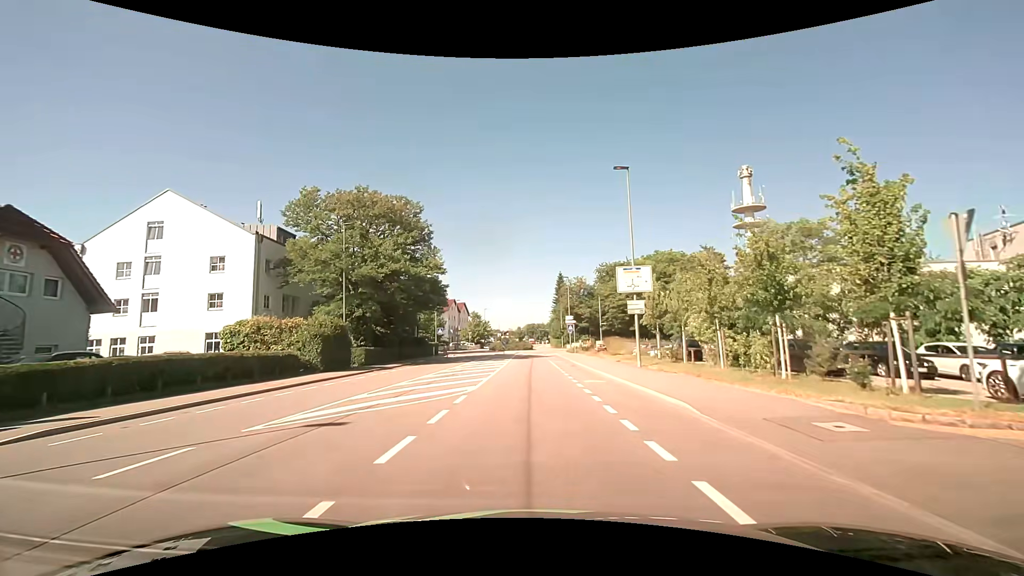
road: tertiary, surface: asphalt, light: Day
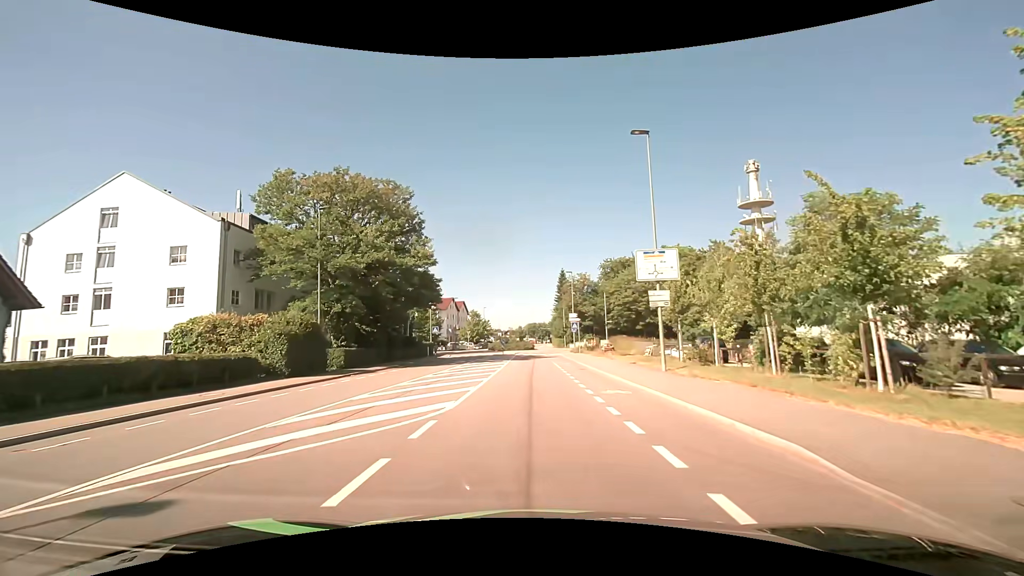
(0.0, +4.3) m; -1°
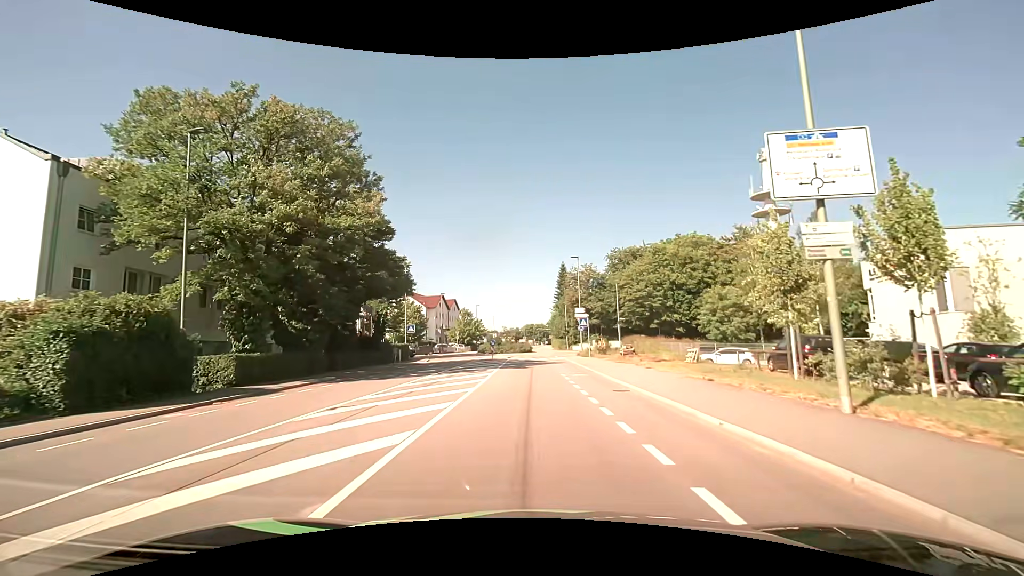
(+0.2, +11.8) m; +1°
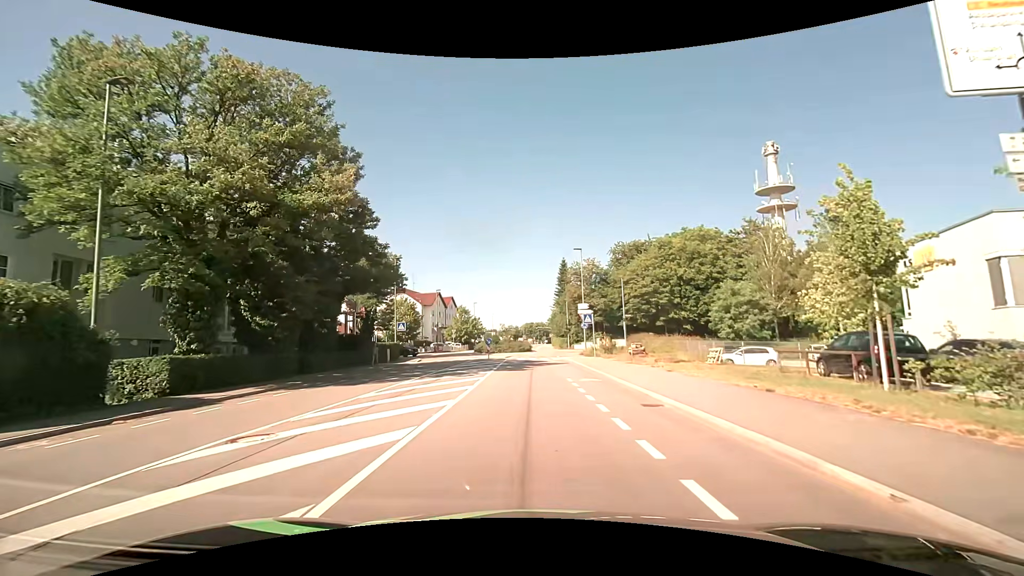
(0.0, +3.8) m; -1°
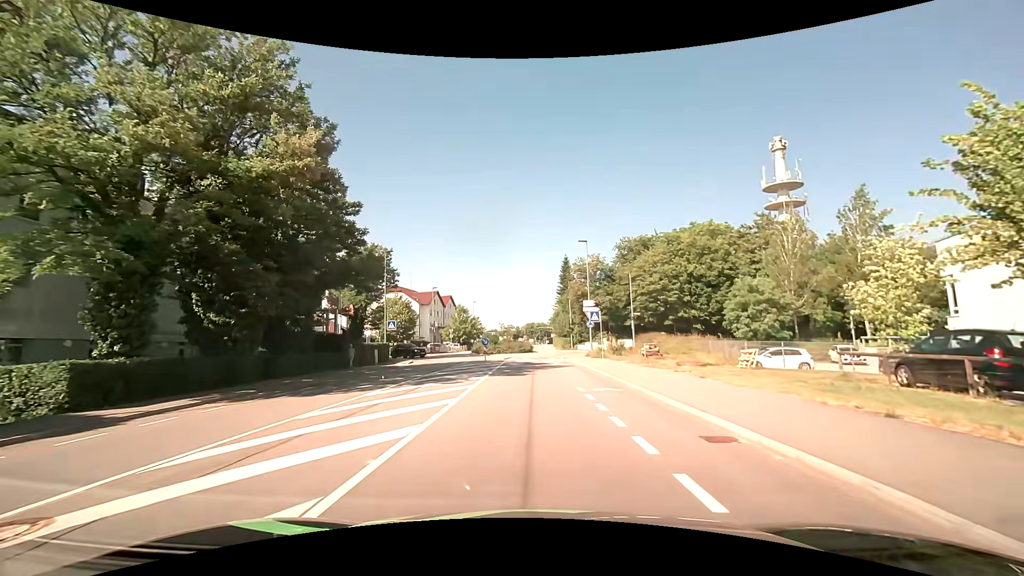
(0.0, +3.8) m; 0°
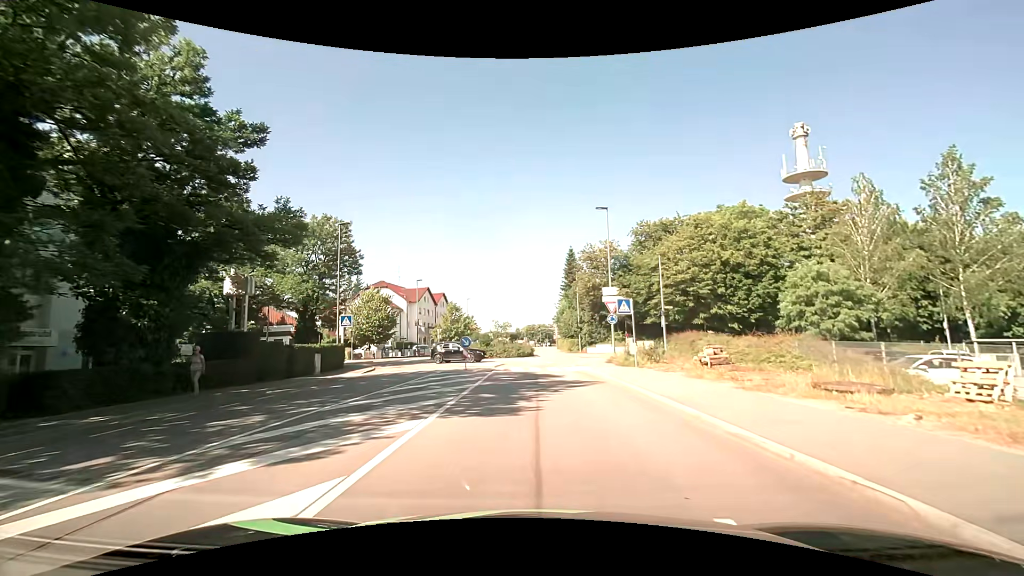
(-0.1, +11.4) m; 0°
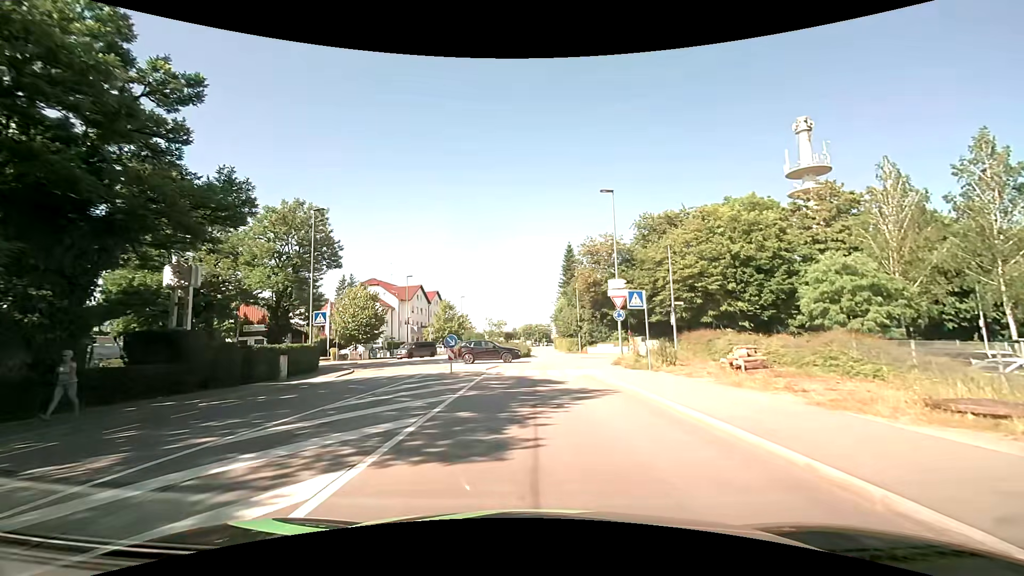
(0.0, +3.7) m; 0°
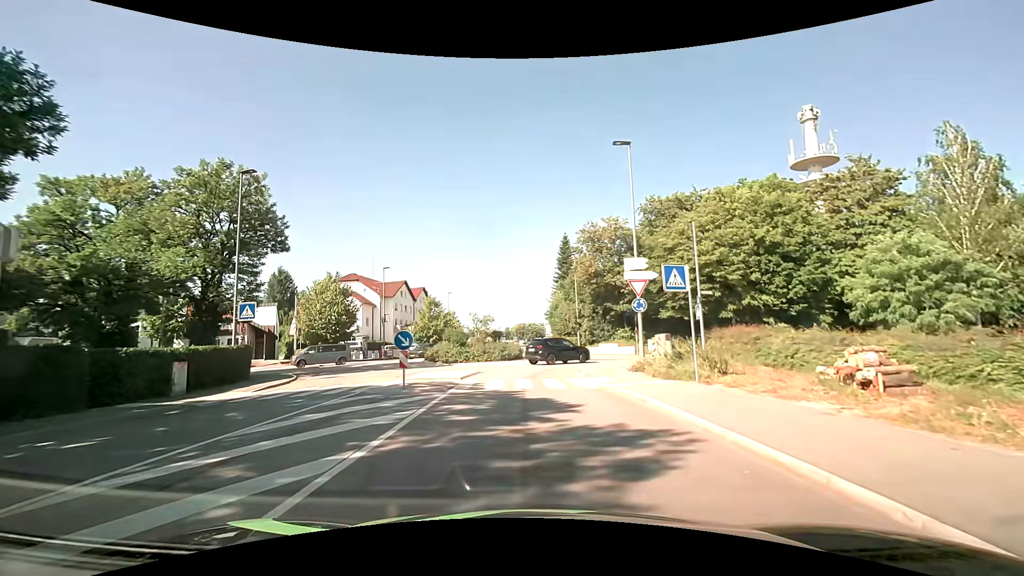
(0.0, +7.0) m; +1°
(0, +10) (0, +20) (+2, +30) (+5, +39) (+2, +49) (-2, +58) (-2, +68) (-2, +78) (-2, +88) (-2, +98) m
